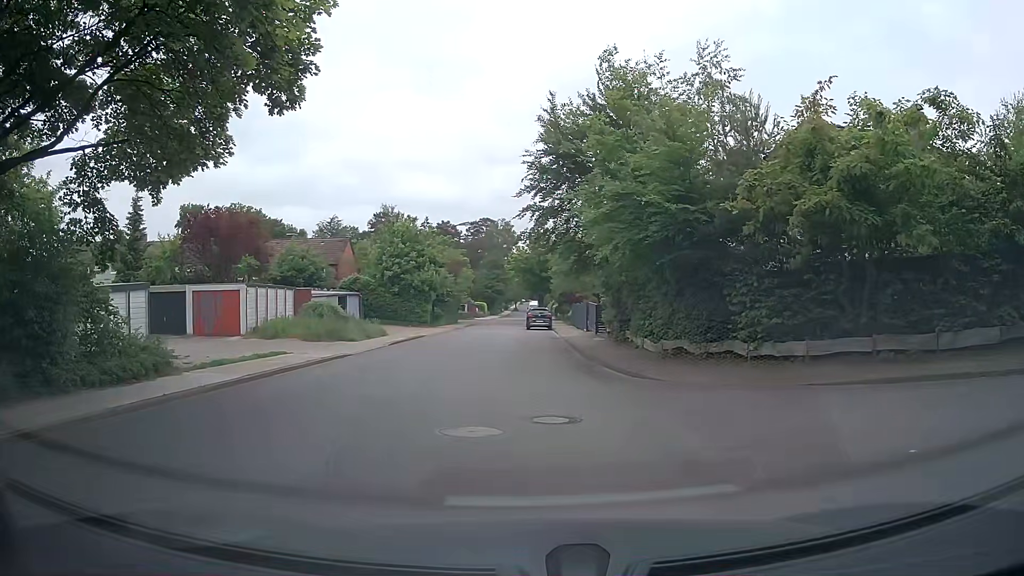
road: unclassified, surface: asphalt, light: Day
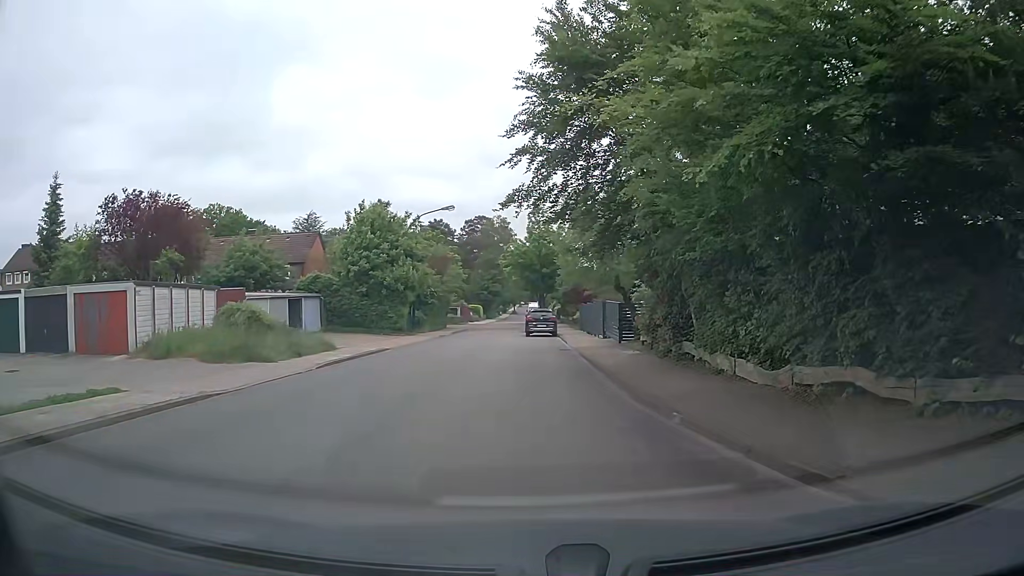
(-0.2, +9.6) m; 0°
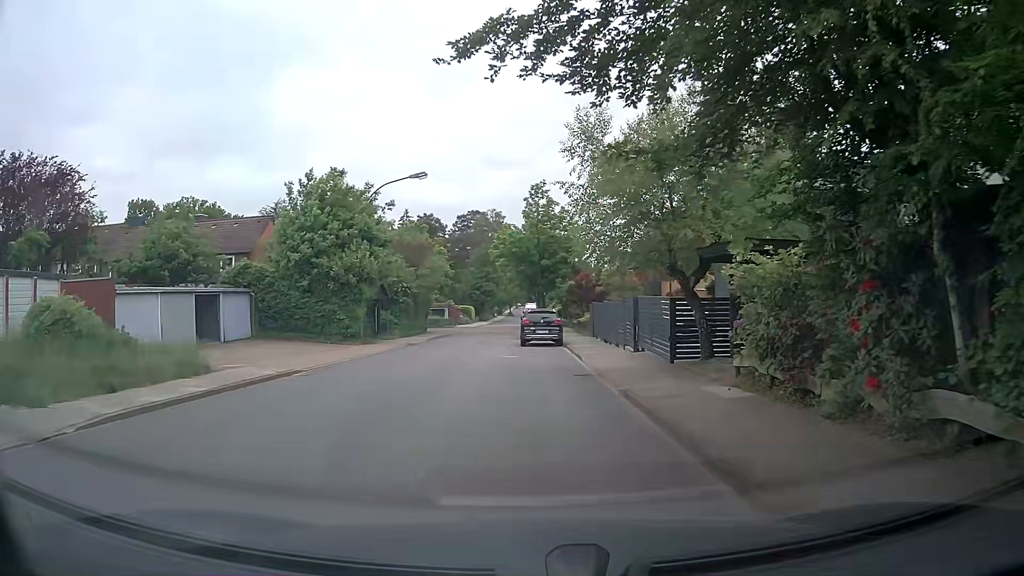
(-0.1, +10.2) m; -1°
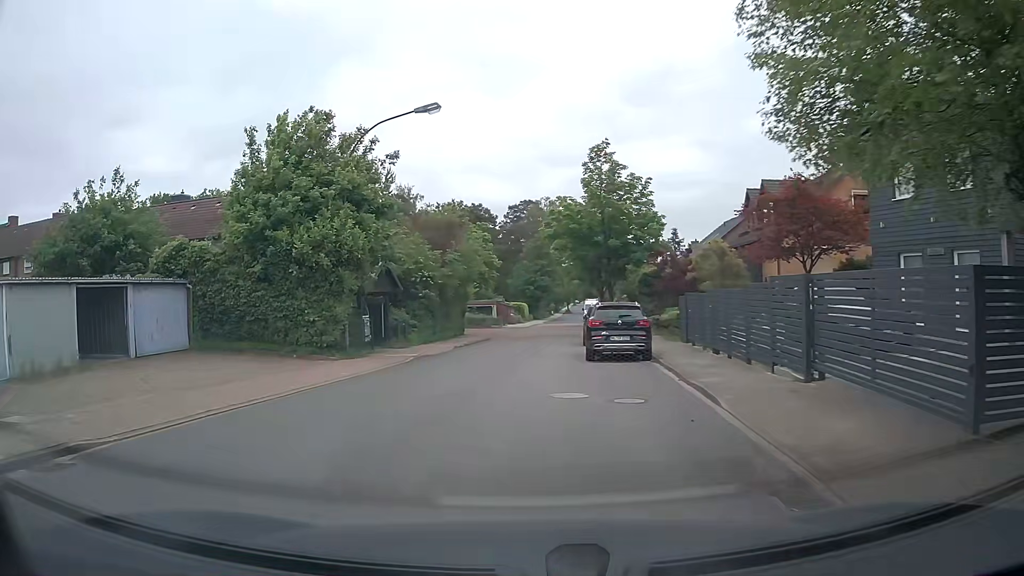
(0.0, +10.4) m; -4°
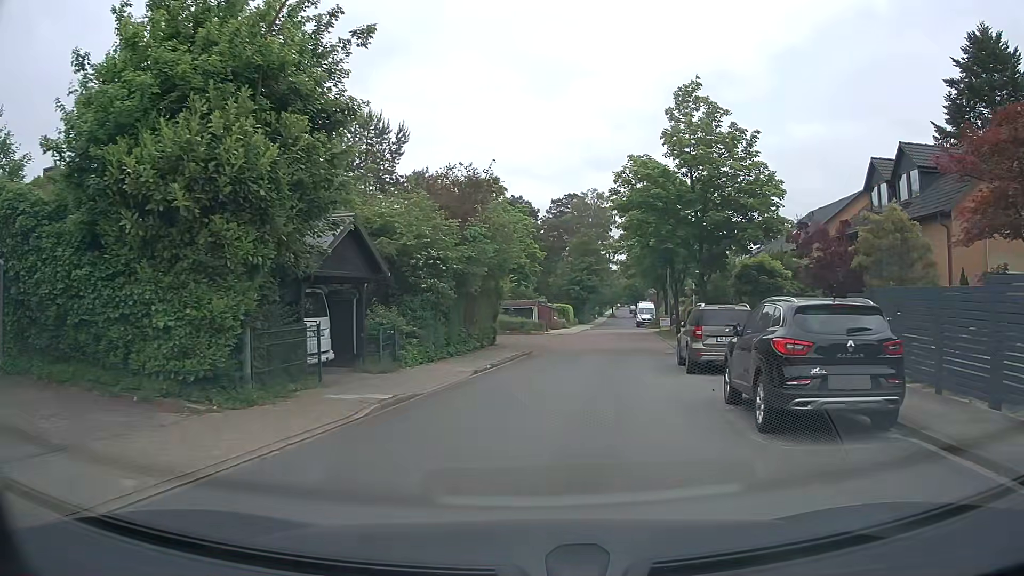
(-0.6, +10.9) m; -3°
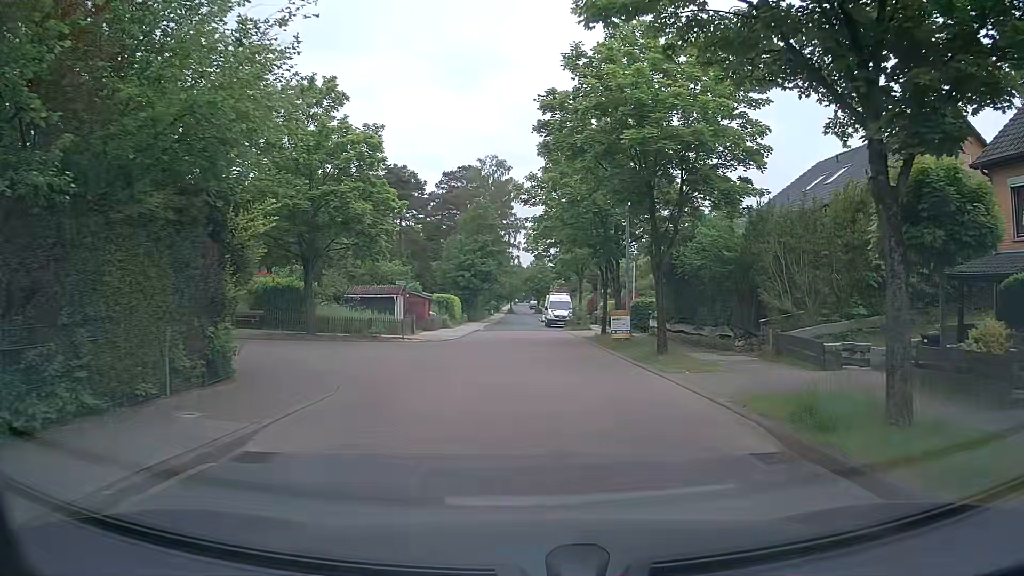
(+1.6, +19.1) m; +8°
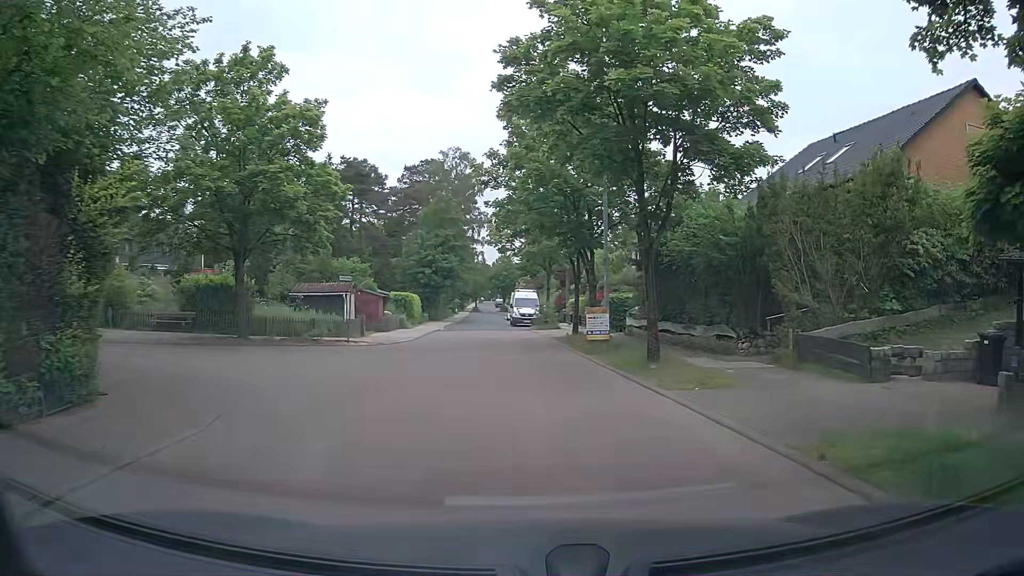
(+0.1, +3.5) m; +4°
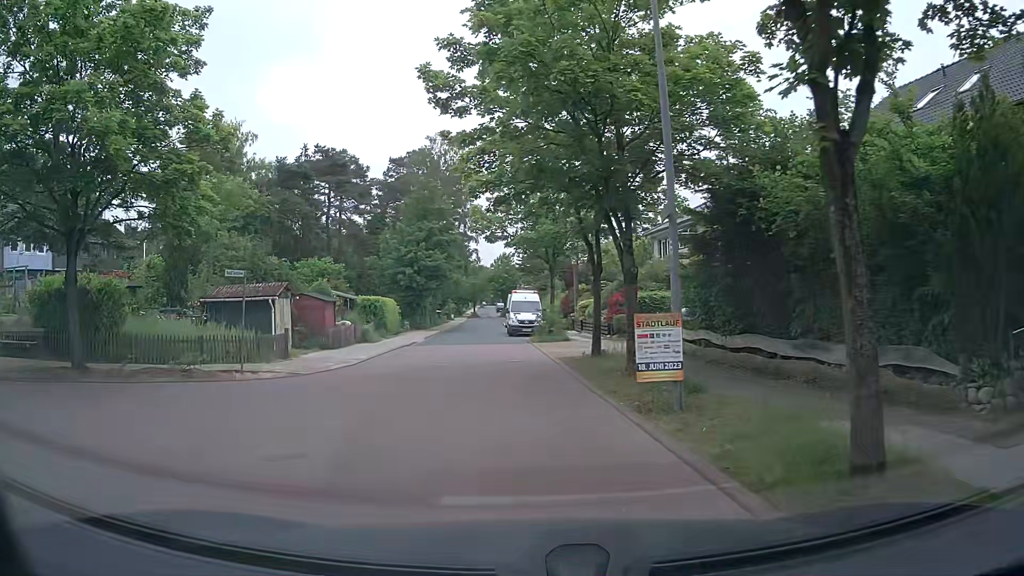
(+0.2, +9.5) m; -1°
(0, +10) (-1, +20) (-1, +30) (-3, +40) (-4, +50) (-4, +60) (-5, +70) (-5, +80) (-4, +90) (-5, +100) m
